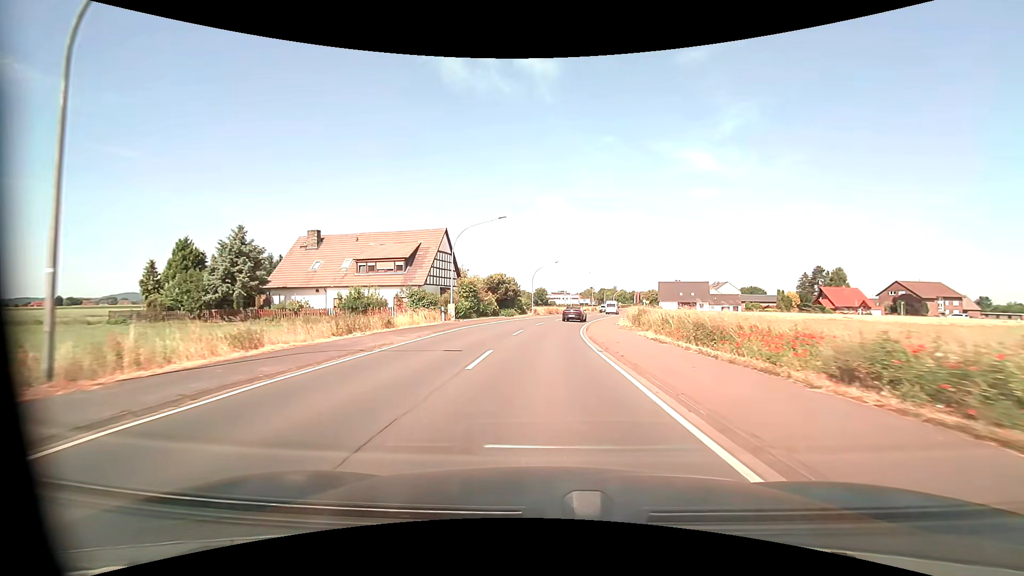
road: primary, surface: asphalt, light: Day
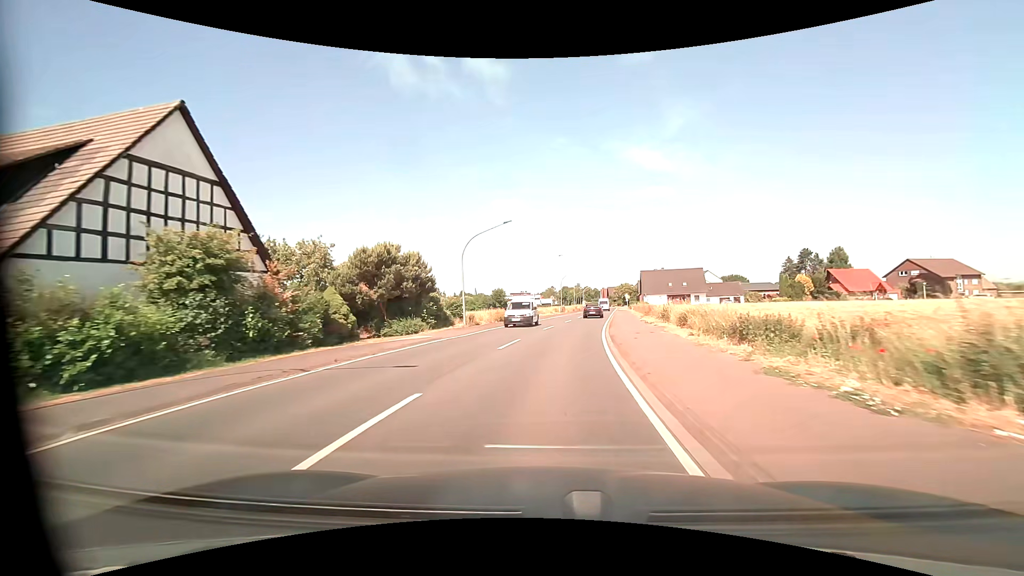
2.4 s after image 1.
(+1.0, +31.9) m; +4°
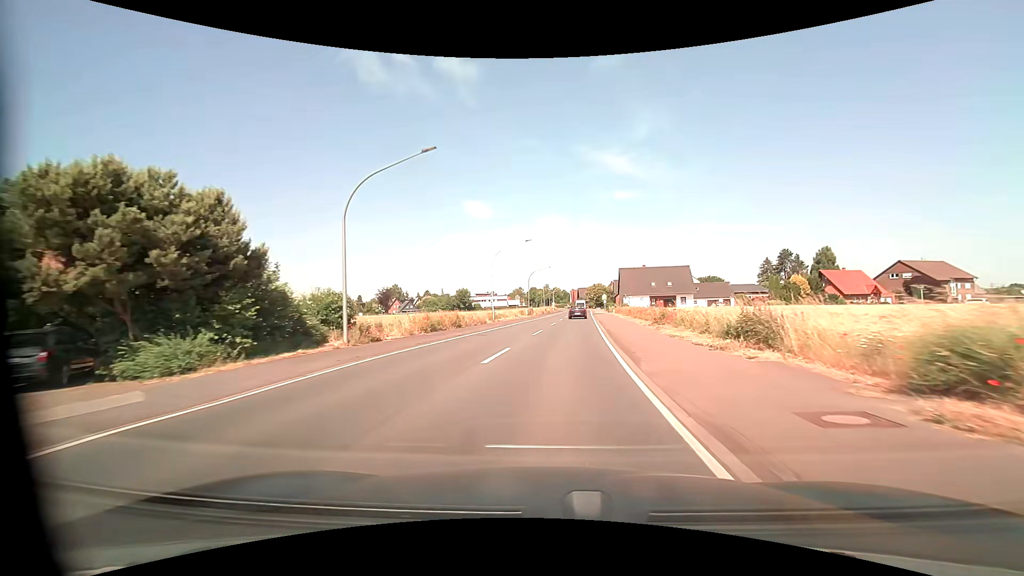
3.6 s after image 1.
(+0.5, +15.9) m; +4°
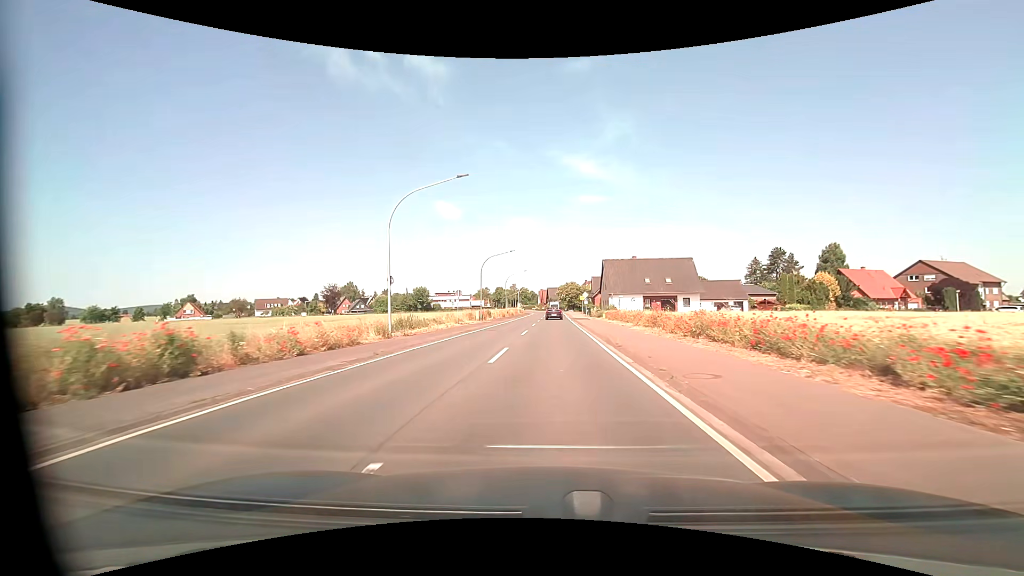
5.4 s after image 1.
(+0.9, +23.8) m; +4°
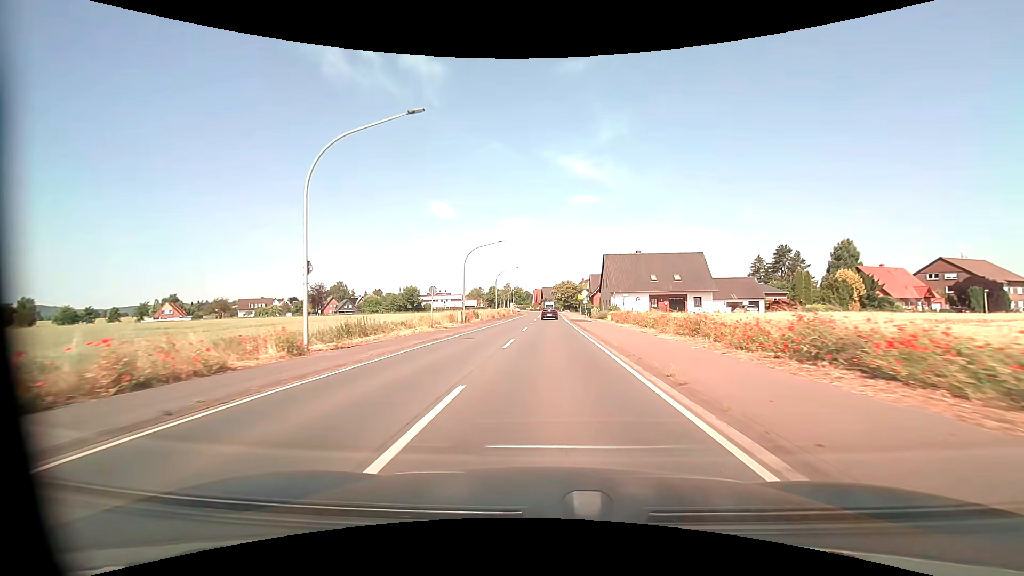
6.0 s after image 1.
(+0.1, +7.9) m; +1°
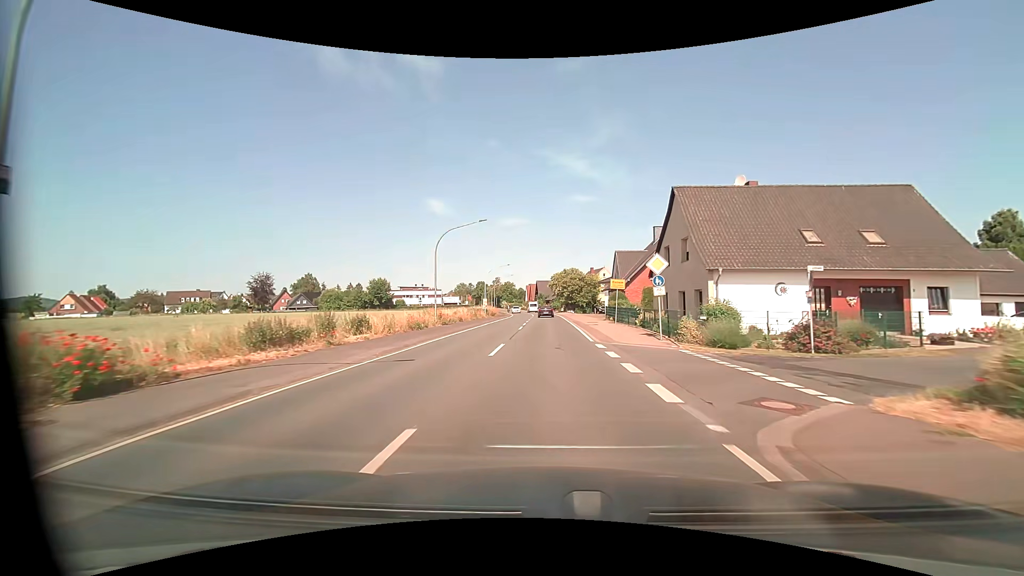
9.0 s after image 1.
(+0.2, +39.6) m; 0°
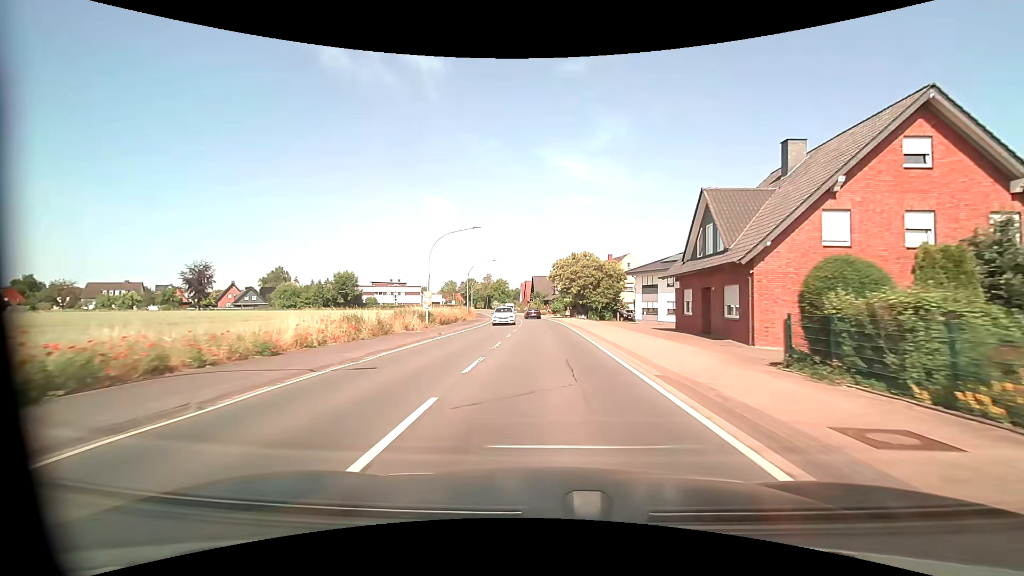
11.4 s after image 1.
(0.0, +31.6) m; 0°
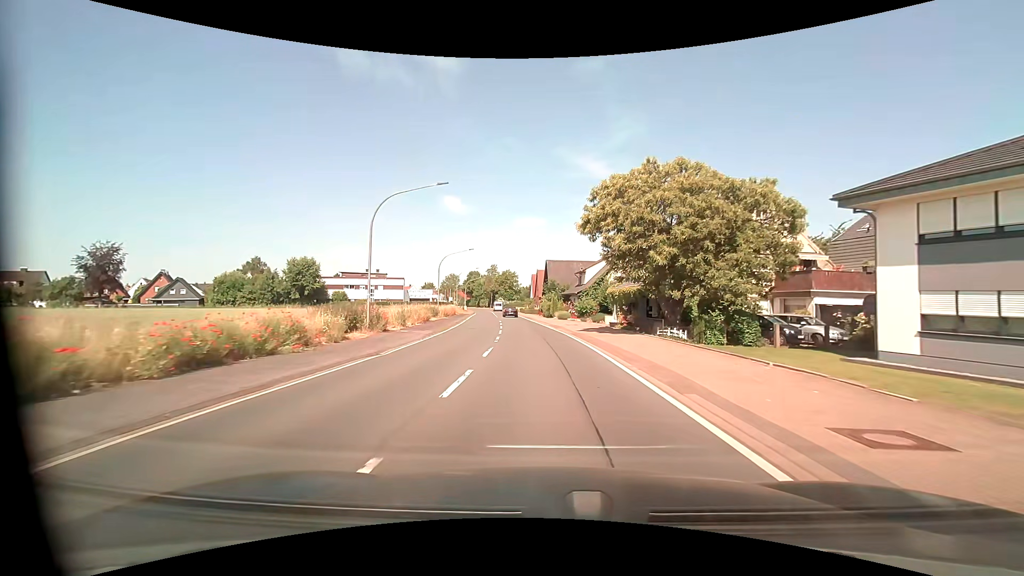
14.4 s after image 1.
(-0.2, +39.5) m; -1°
(0, +10) (0, +20) (-1, +30) (-2, +40) (-3, +50) (-4, +60) (-5, +70) (-6, +80) (-8, +90) (-9, +100) m
